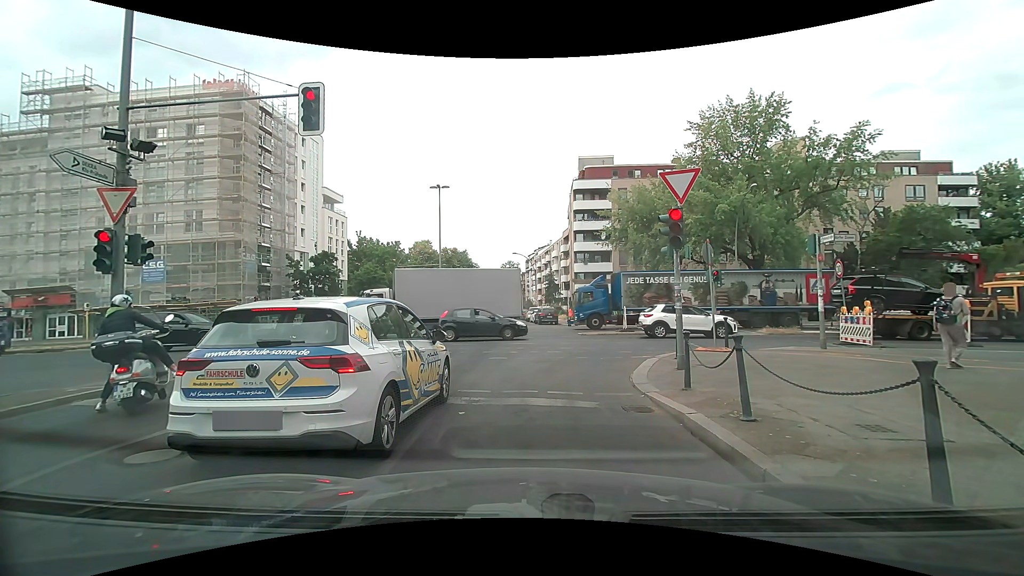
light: Day
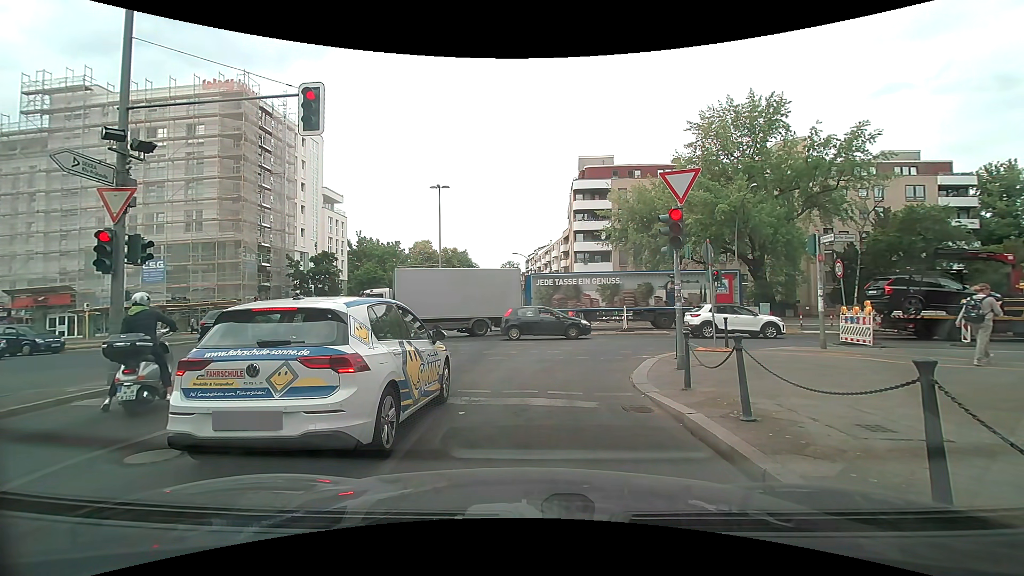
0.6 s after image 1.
(0.0, 0.0) m; 0°
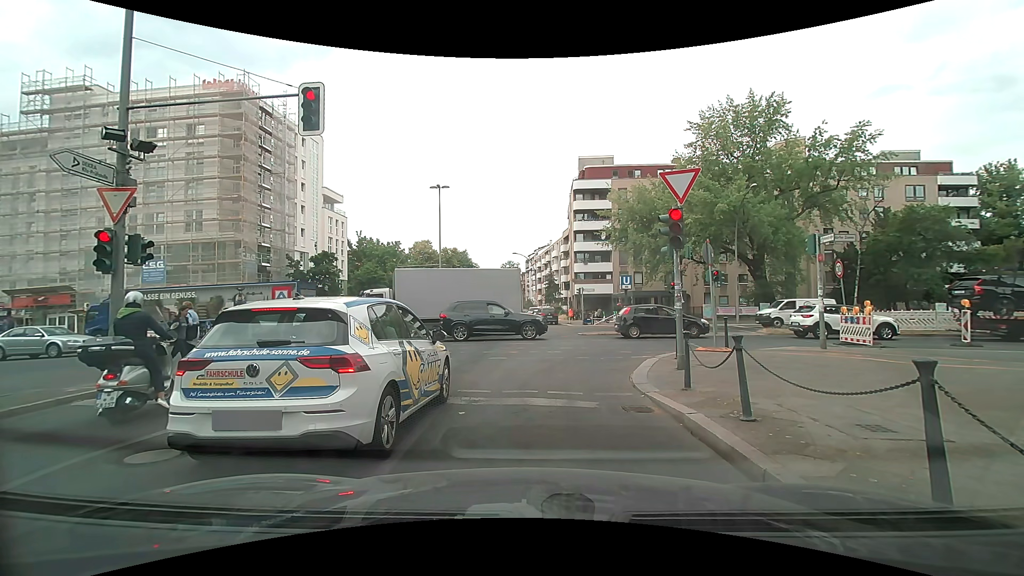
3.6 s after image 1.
(0.0, 0.0) m; 0°
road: tertiary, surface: asphalt
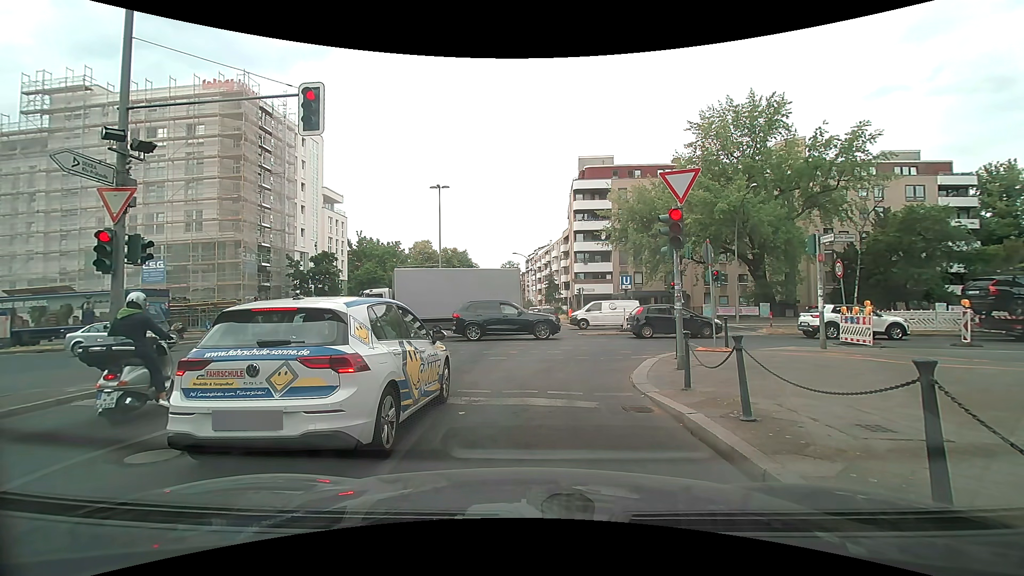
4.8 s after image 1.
(0.0, 0.0) m; 0°
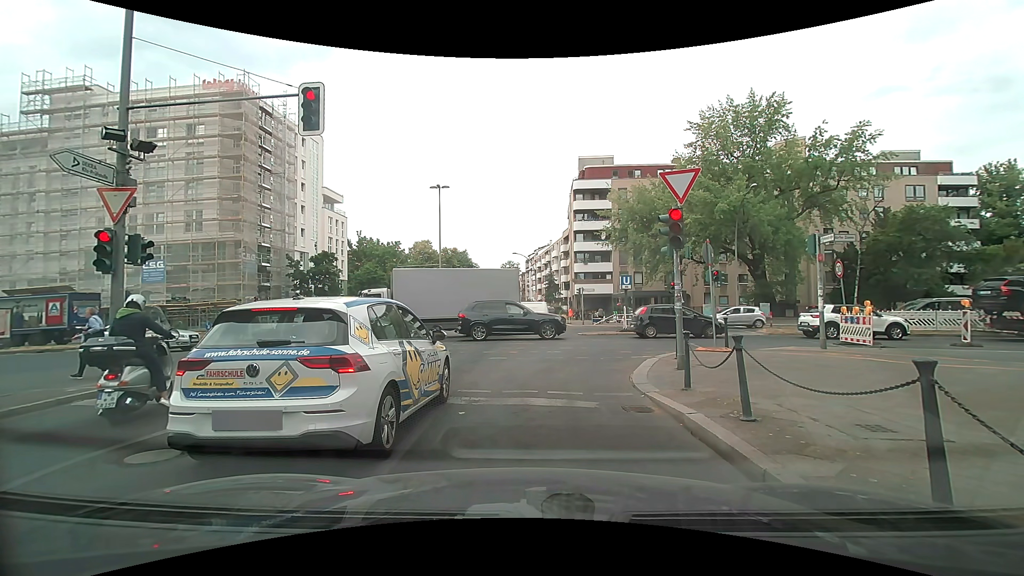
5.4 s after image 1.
(0.0, 0.0) m; 0°
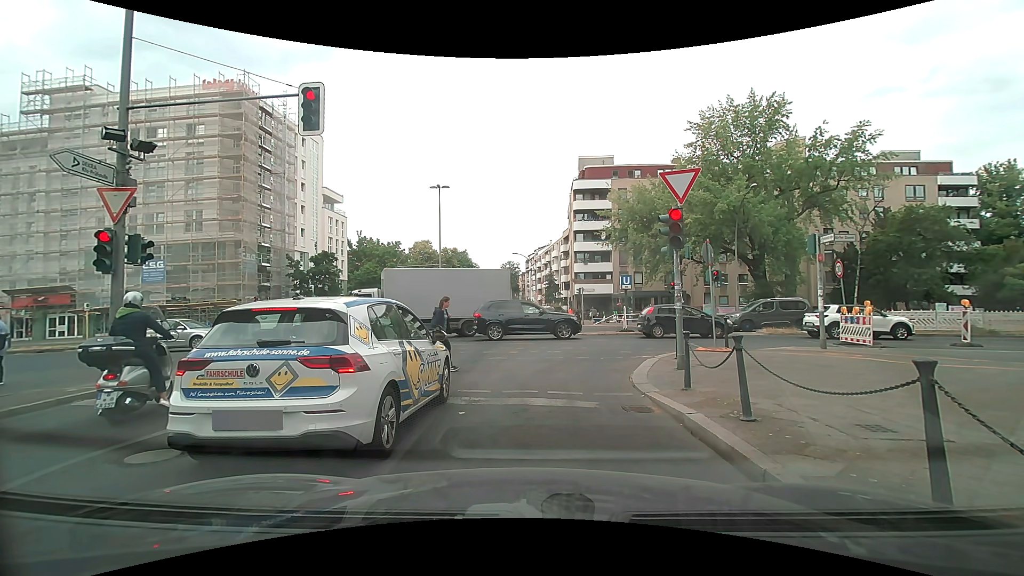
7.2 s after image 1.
(0.0, 0.0) m; 0°
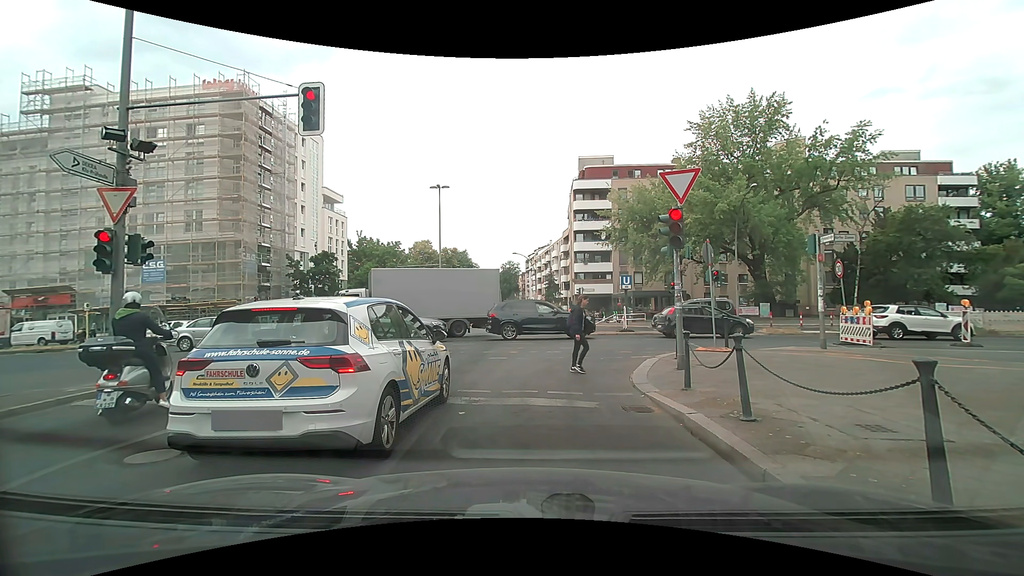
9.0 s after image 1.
(0.0, 0.0) m; 0°
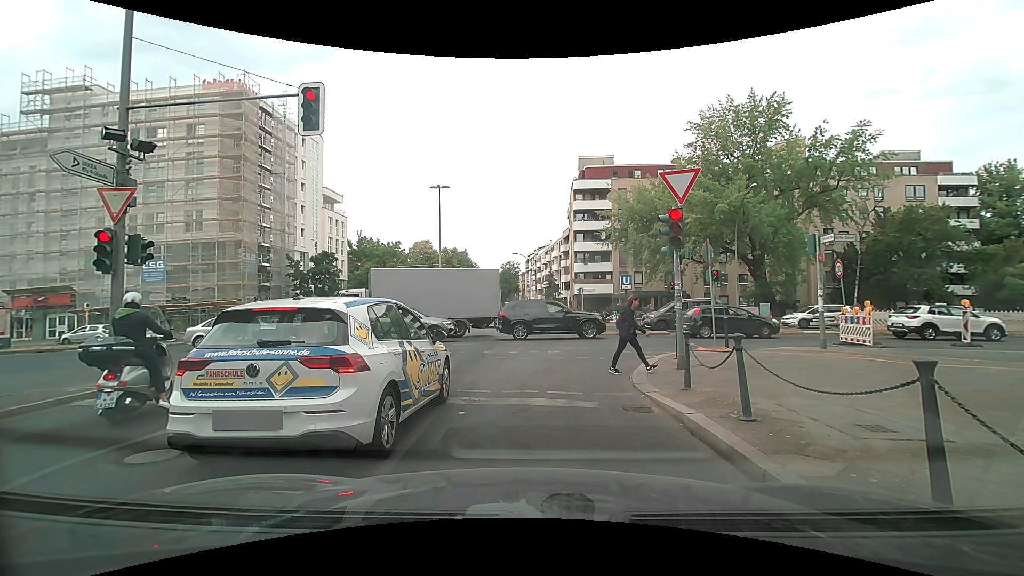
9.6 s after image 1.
(0.0, 0.0) m; 0°
